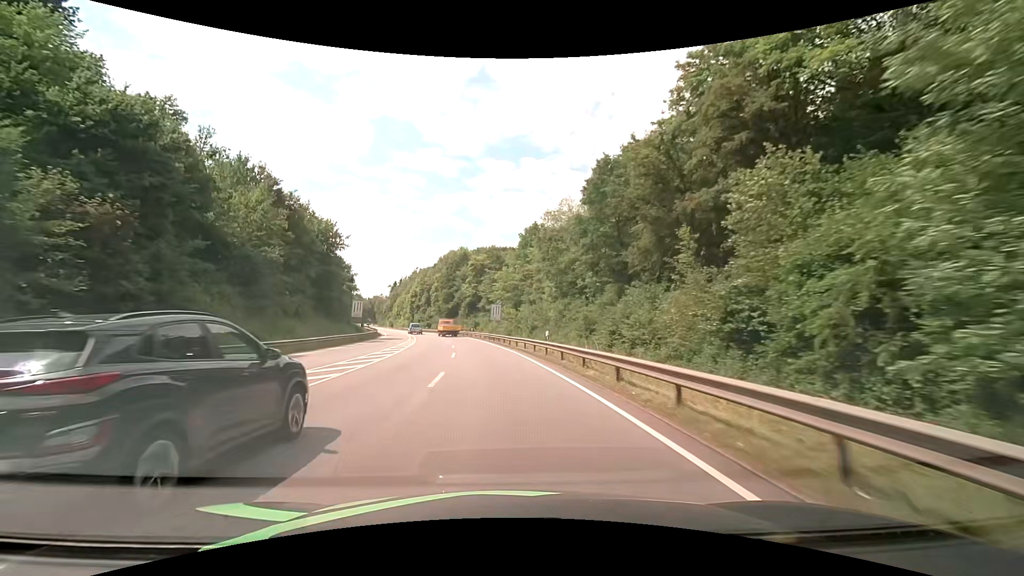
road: primary_link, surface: asphalt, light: Day
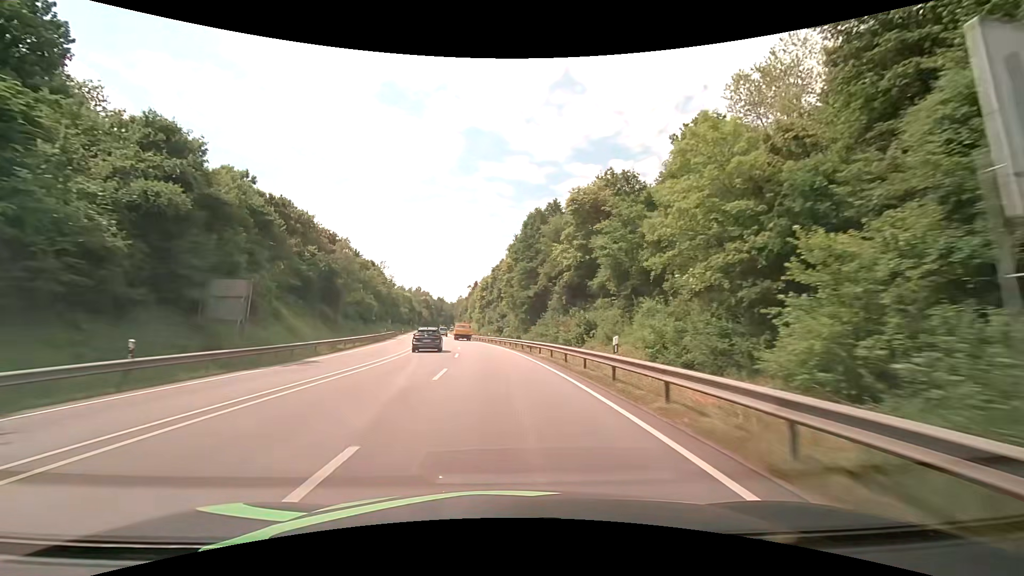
(-6.1, +58.8) m; -11°
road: primary
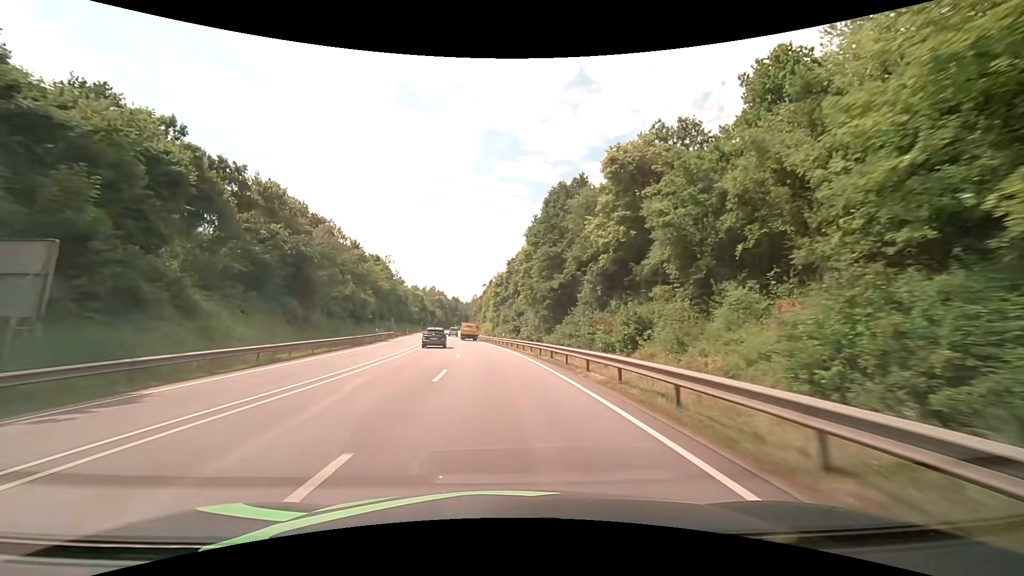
(-0.3, +12.6) m; -2°
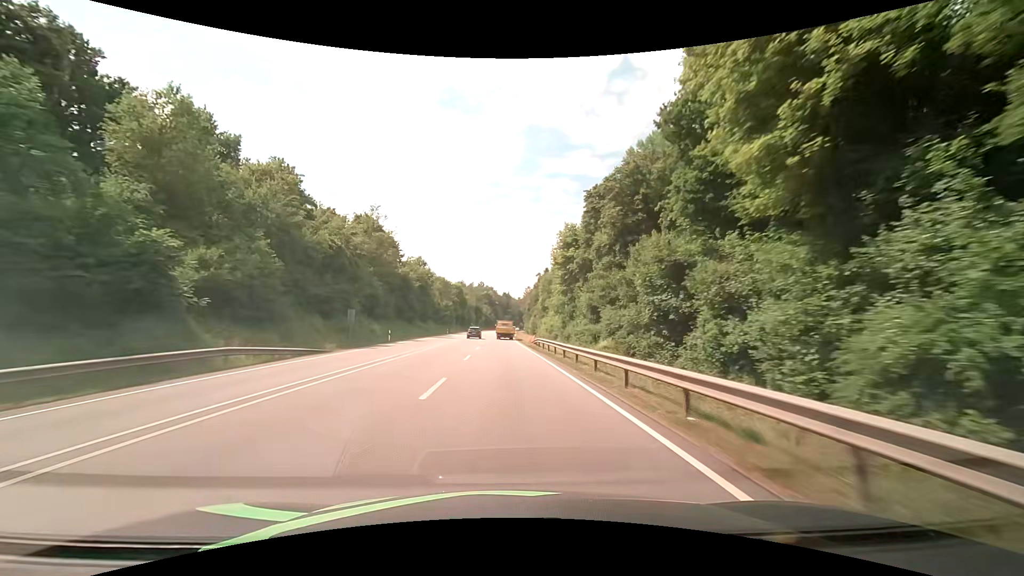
(-3.3, +52.8) m; -6°
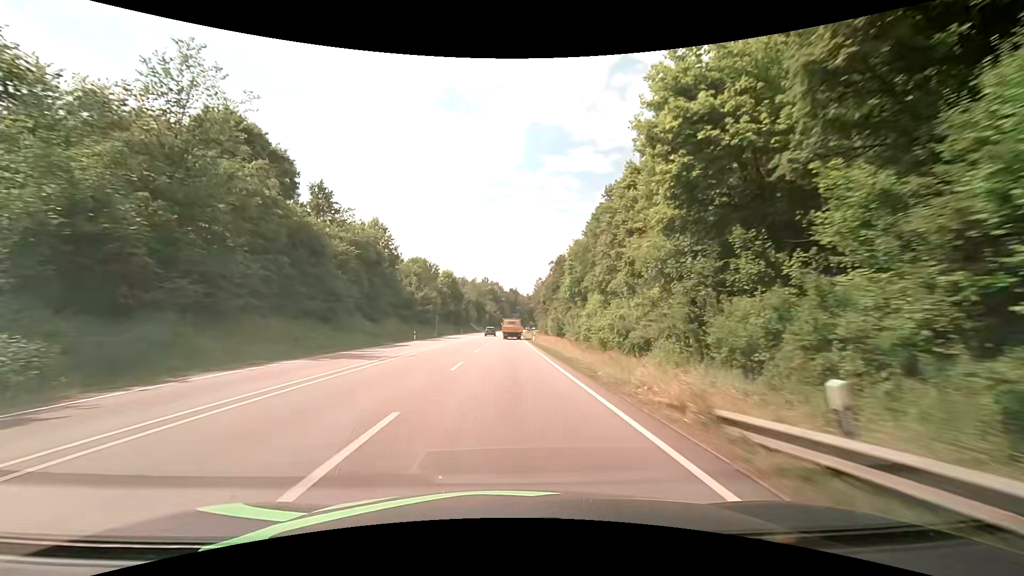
(-0.5, +42.3) m; -1°
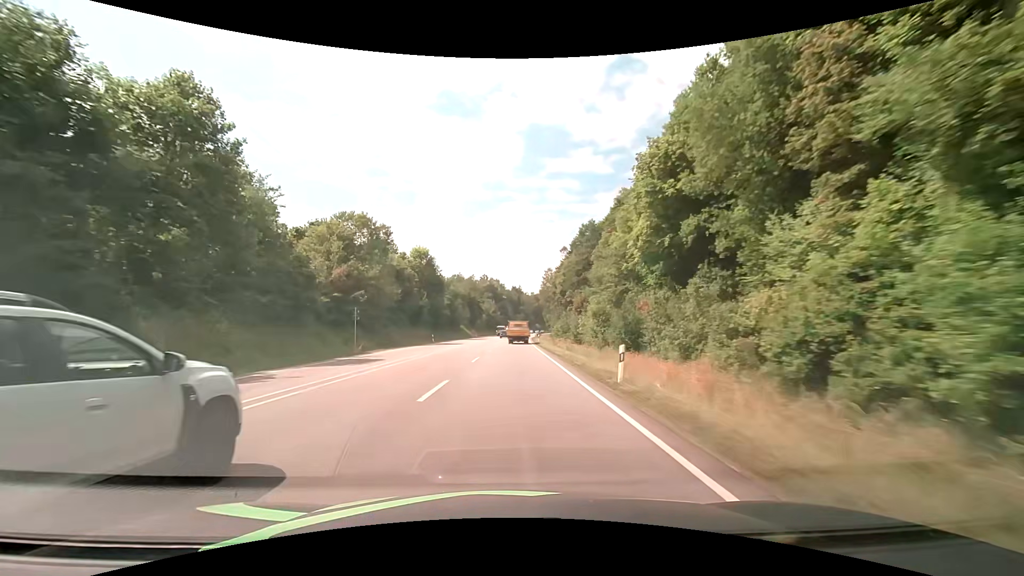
(+0.2, +42.9) m; 0°
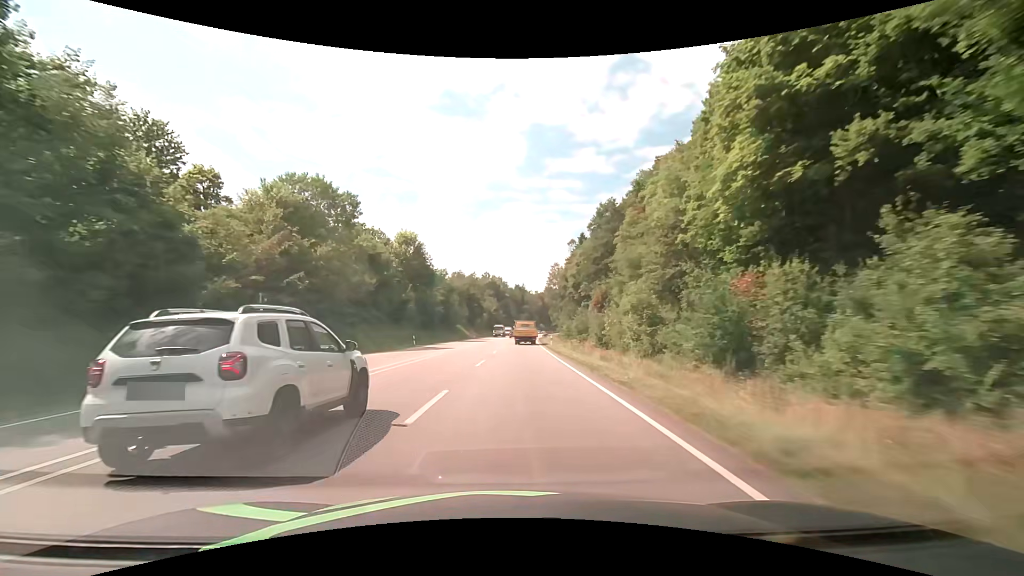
(0.0, +14.6) m; 0°
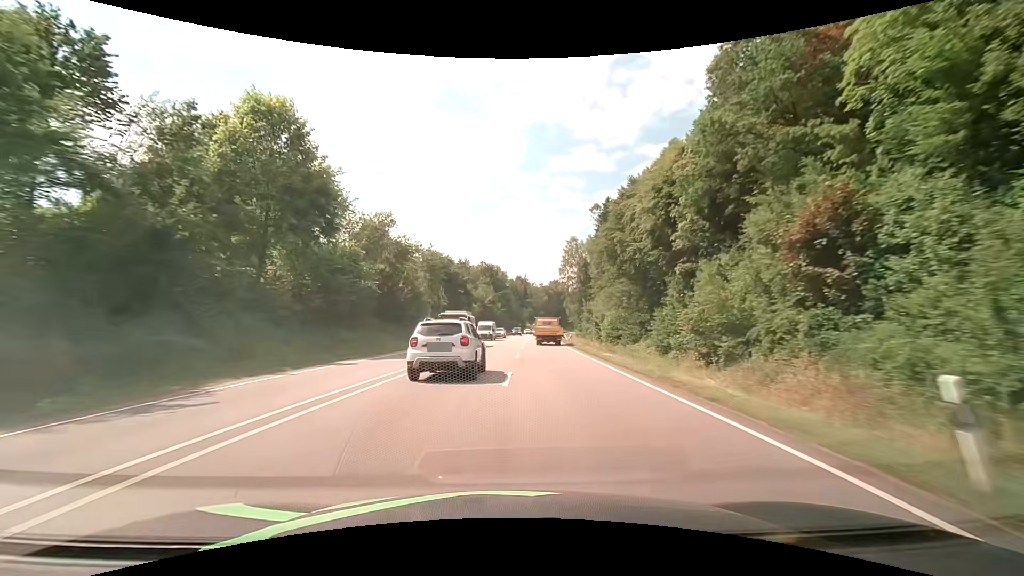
(0.0, +44.0) m; 0°
(0, +10) (0, +20) (0, +30) (0, +40) (+1, +50) (+1, +60) (+2, +70) (+2, +80) (+3, +90) (+4, +100) m
